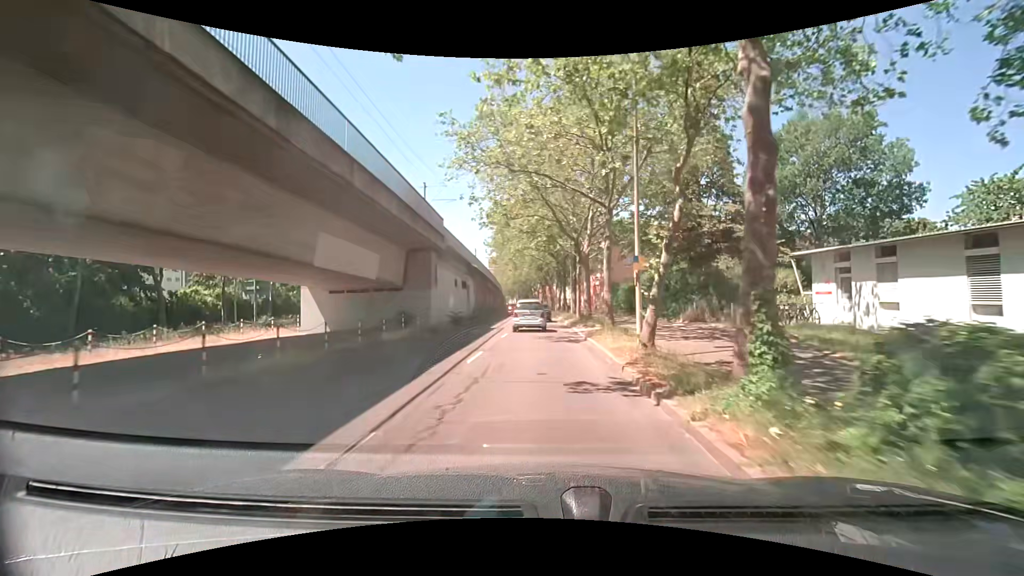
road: tertiary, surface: asphalt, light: Day
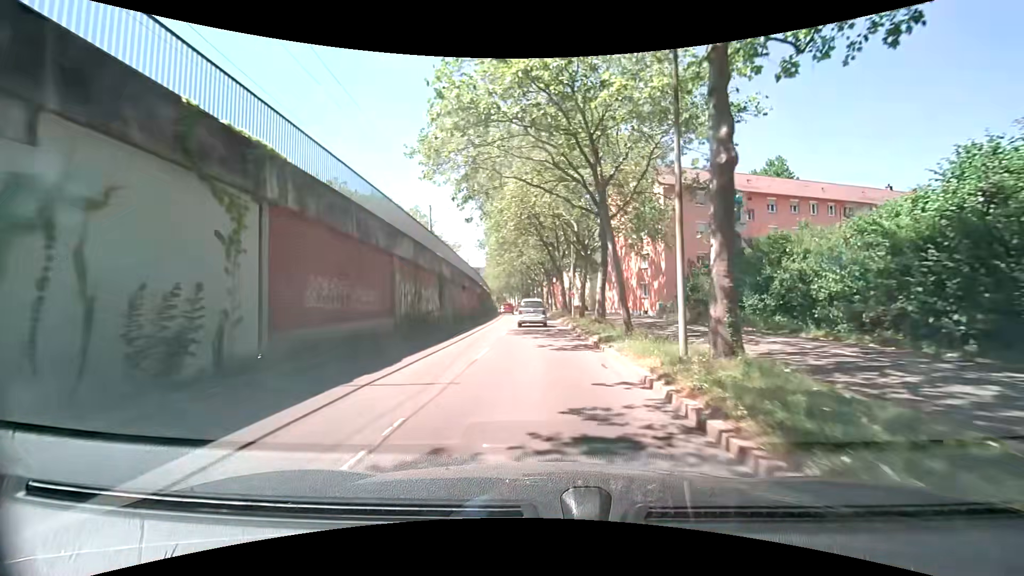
(-0.2, +35.7) m; -2°
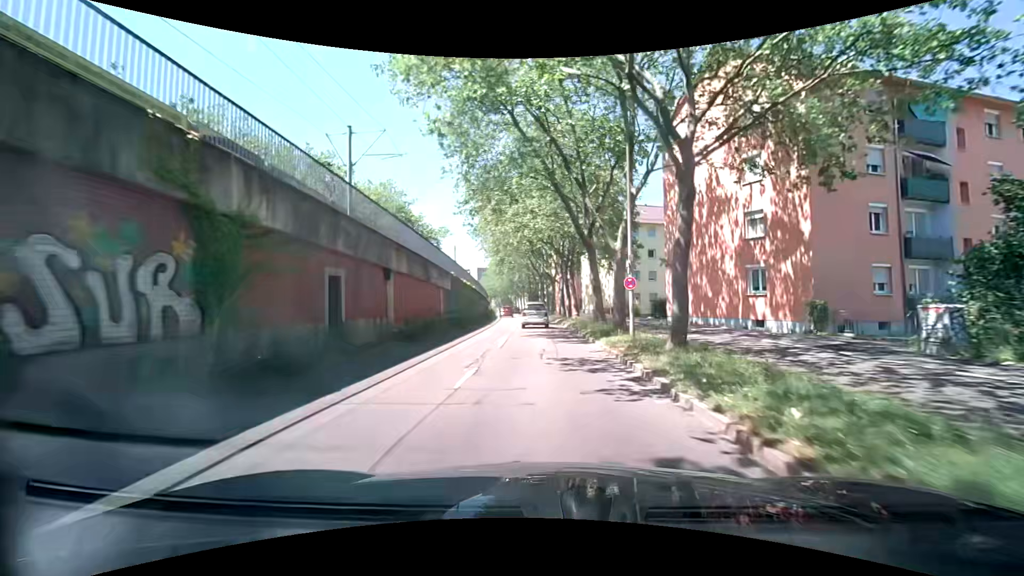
(+0.1, +22.0) m; 0°
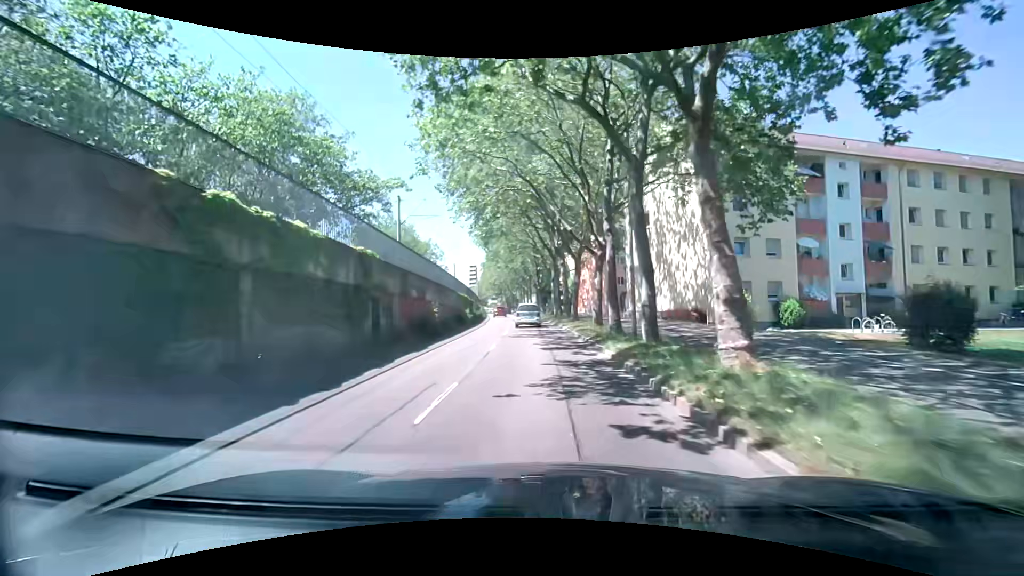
(-0.4, +29.6) m; -4°
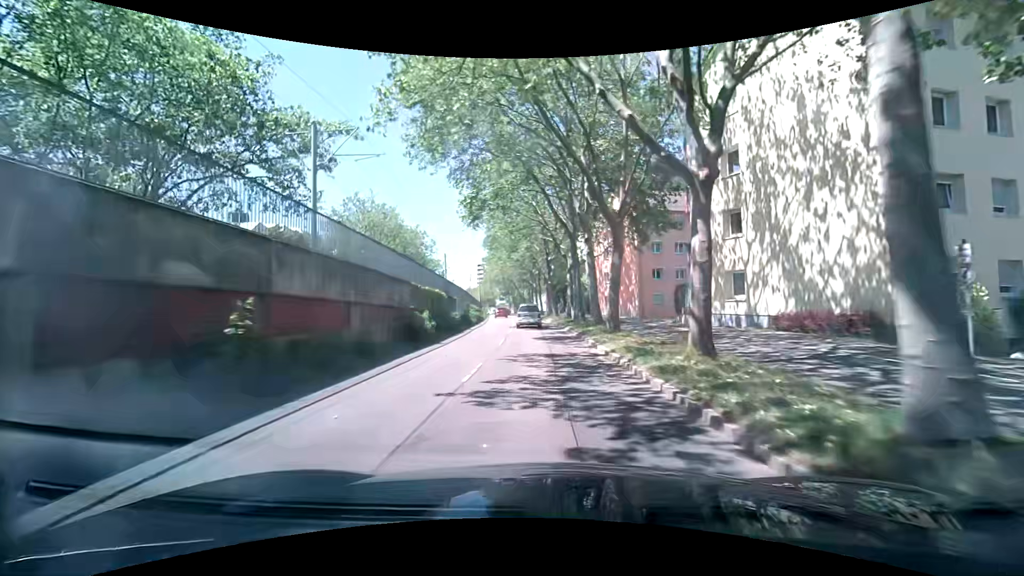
(+0.5, +14.9) m; +1°
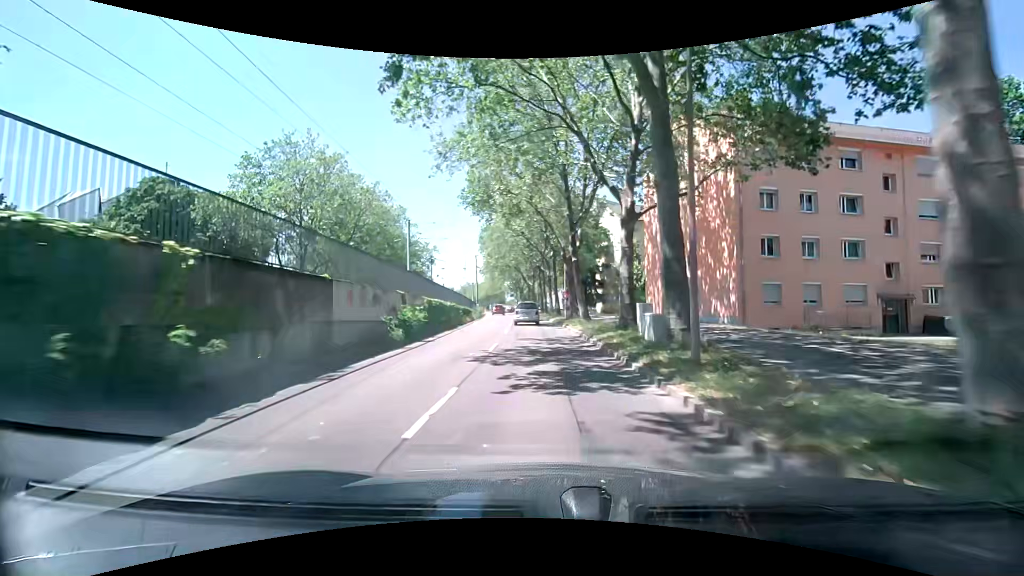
(-0.1, +22.4) m; -1°
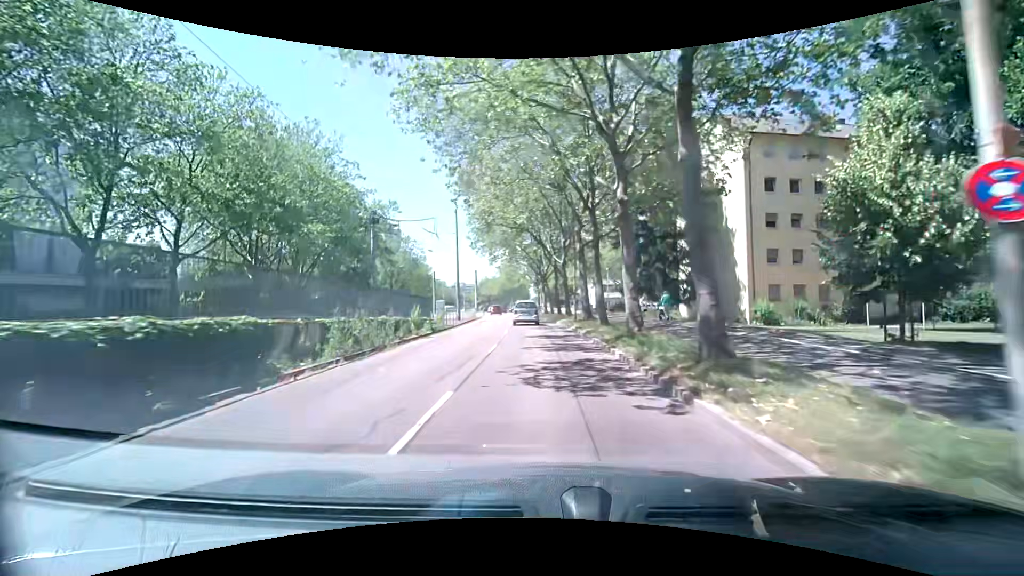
(-0.8, +36.6) m; -2°
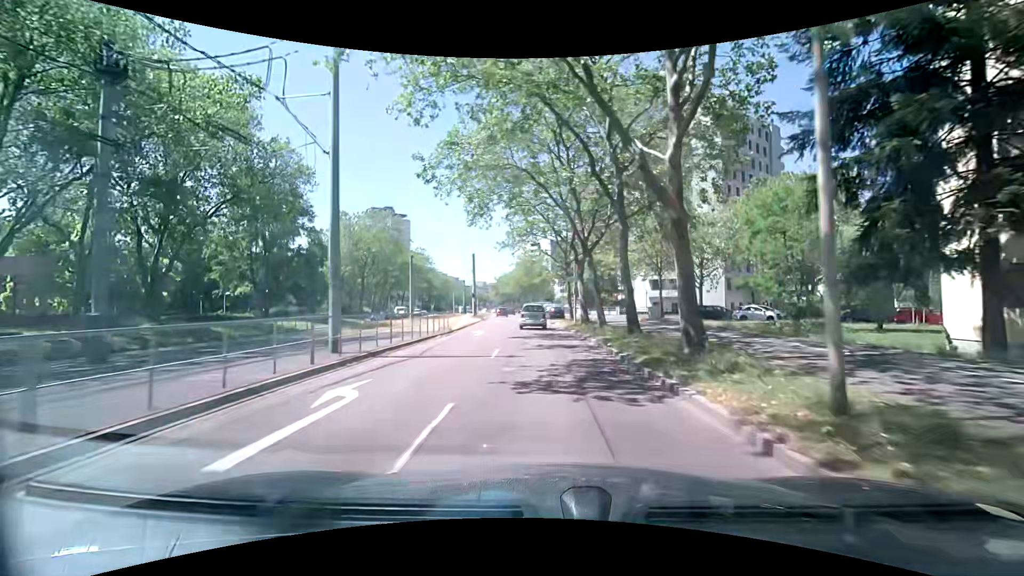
(-0.8, +27.8) m; -3°
(0, +10) (0, +20) (-1, +30) (-1, +40) (-2, +50) (-2, +60) (-3, +70) (-4, +80) (-5, +90) (-6, +100) m
